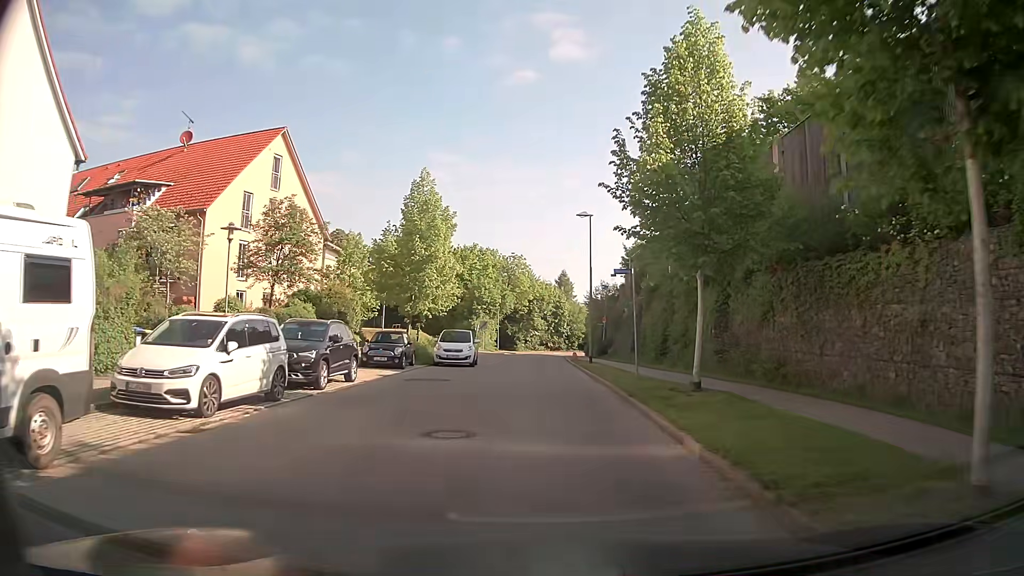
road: residential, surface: asphalt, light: Day
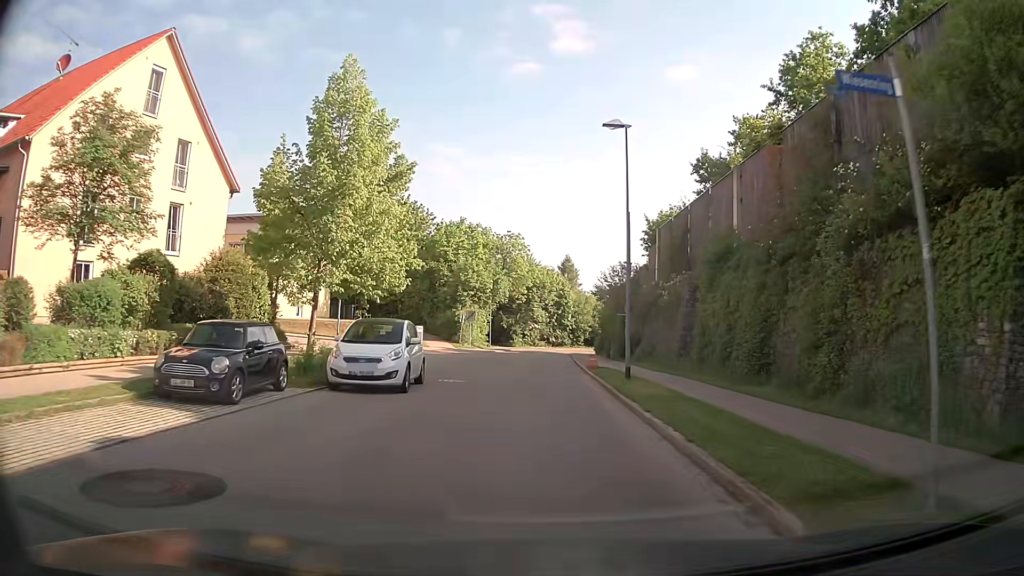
(-0.3, +14.5) m; -1°
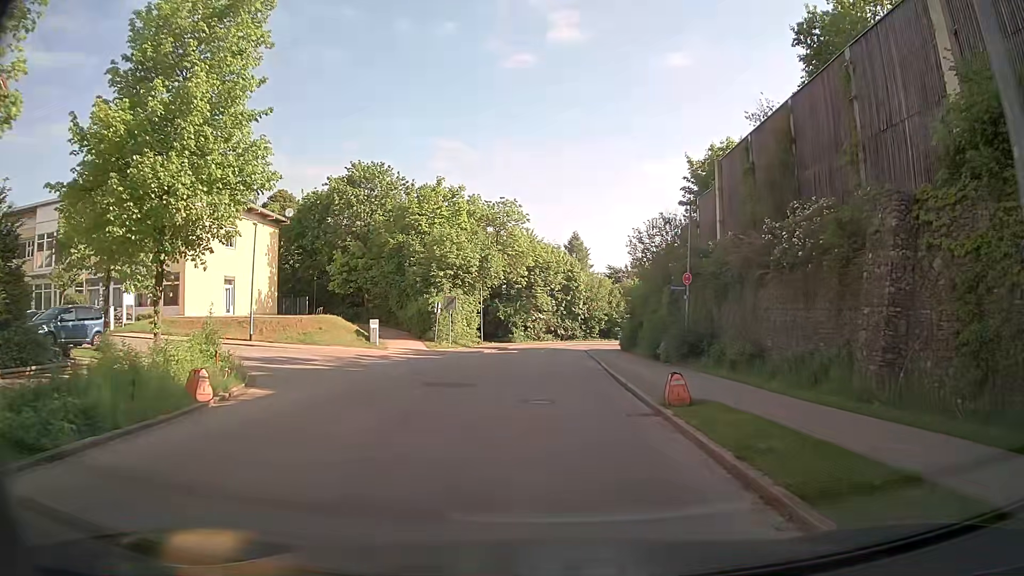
(+0.1, +16.5) m; 0°
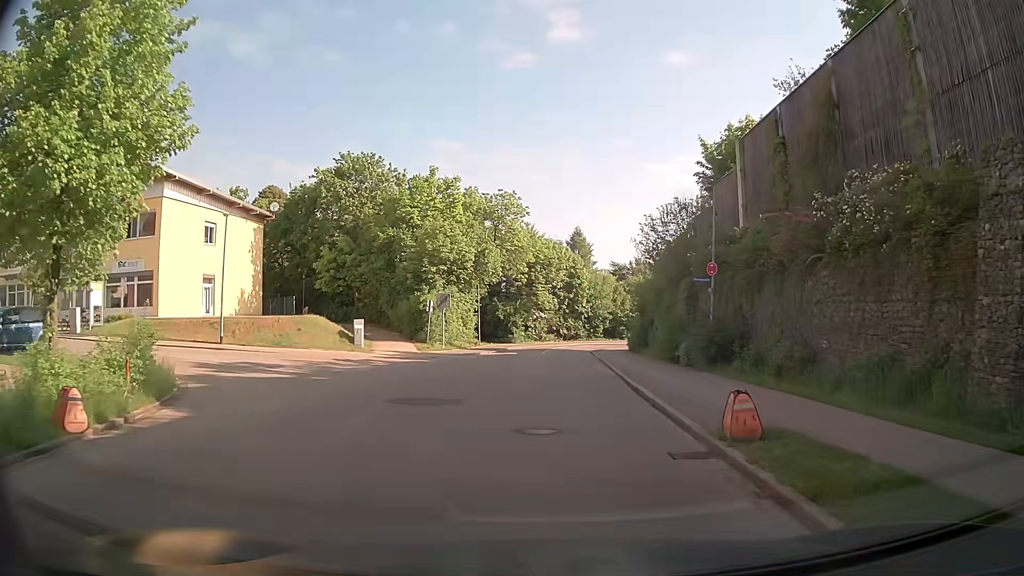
(0.0, +3.6) m; +1°
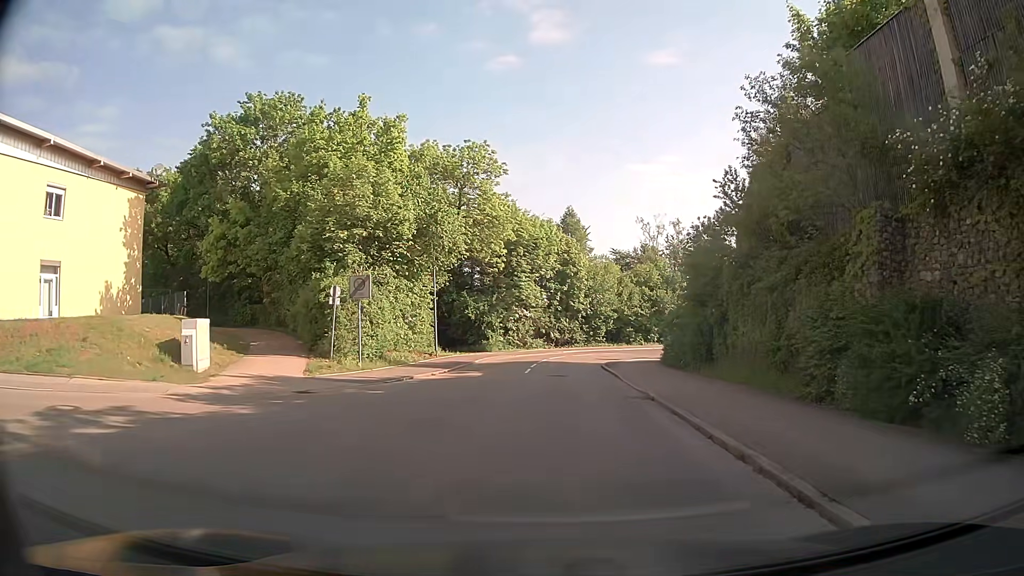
(-0.2, +16.9) m; 0°
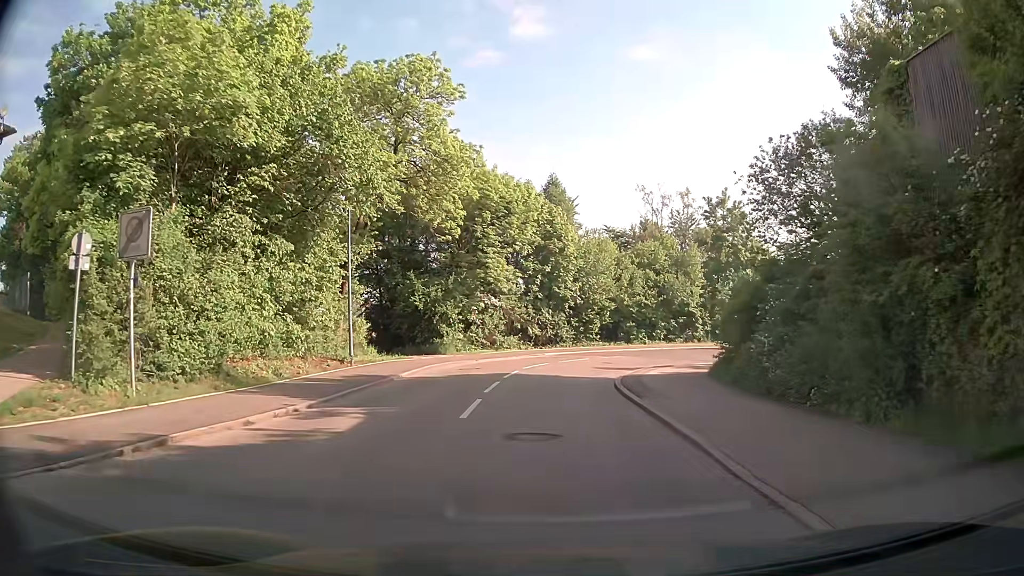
(+0.3, +13.7) m; +2°
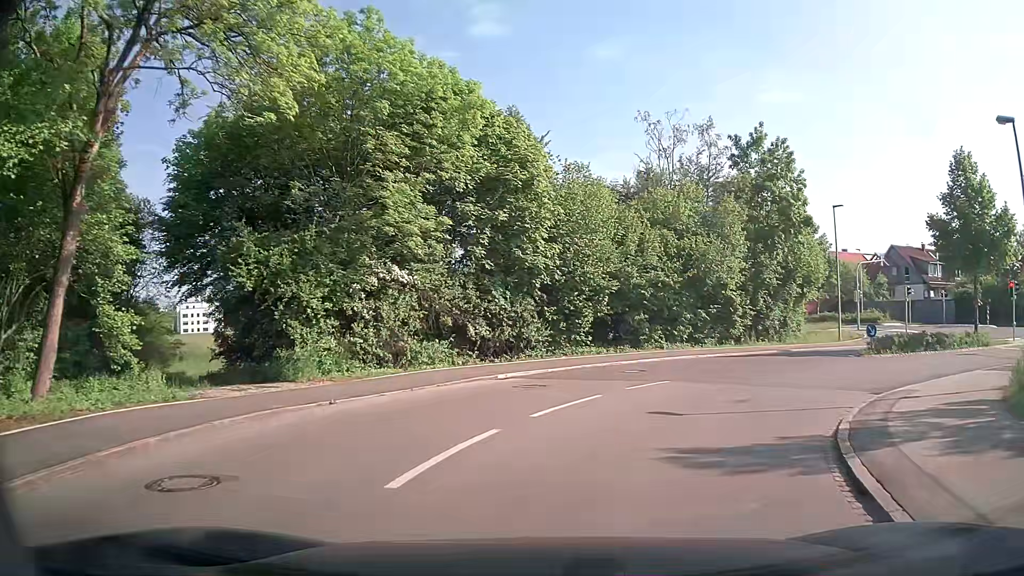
(+0.3, +18.6) m; +4°
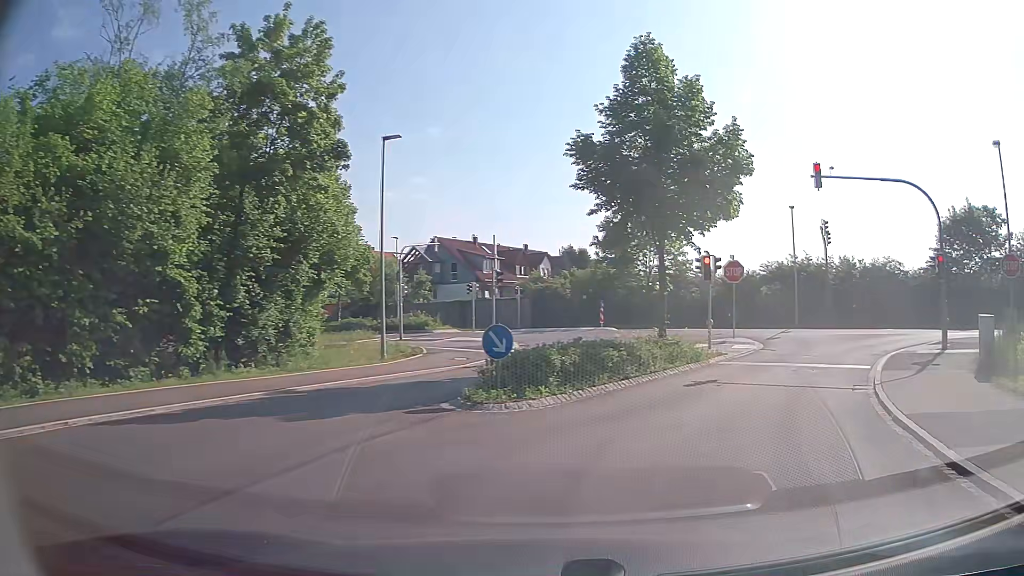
(+4.8, +16.2) m; +40°
(+2, +10) (+6, +19) (+11, +27) (+13, +37) (+7, +45) (-2, +50) (-10, +55) (-20, +59) (-29, +63) (-38, +67) m
